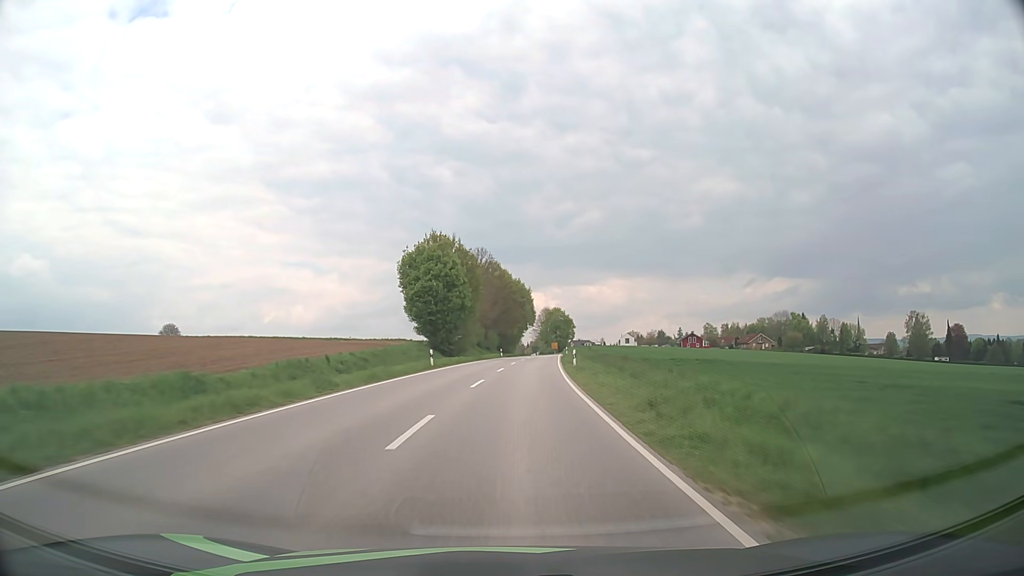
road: secondary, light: Day
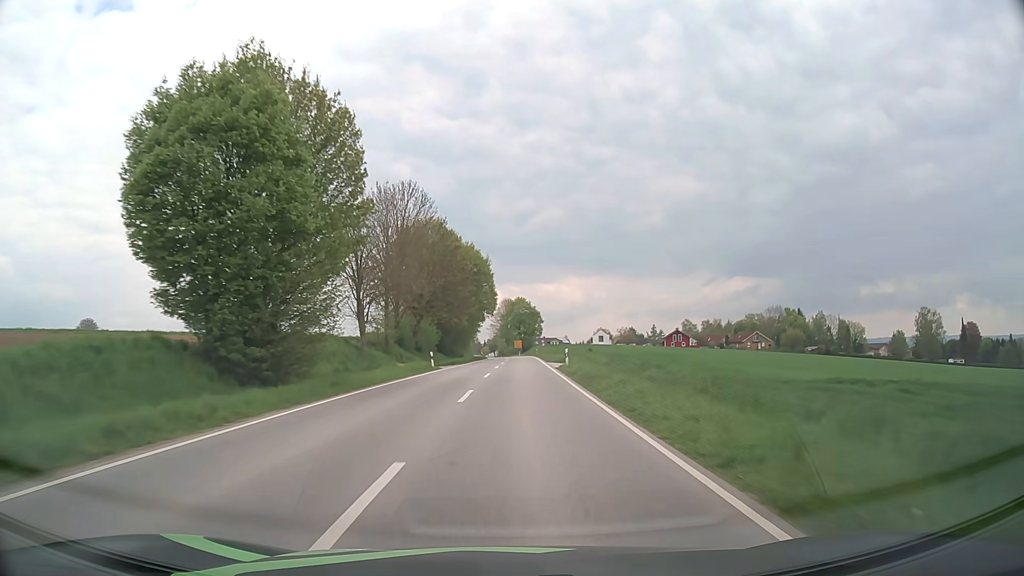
(+1.3, +40.9) m; +4°
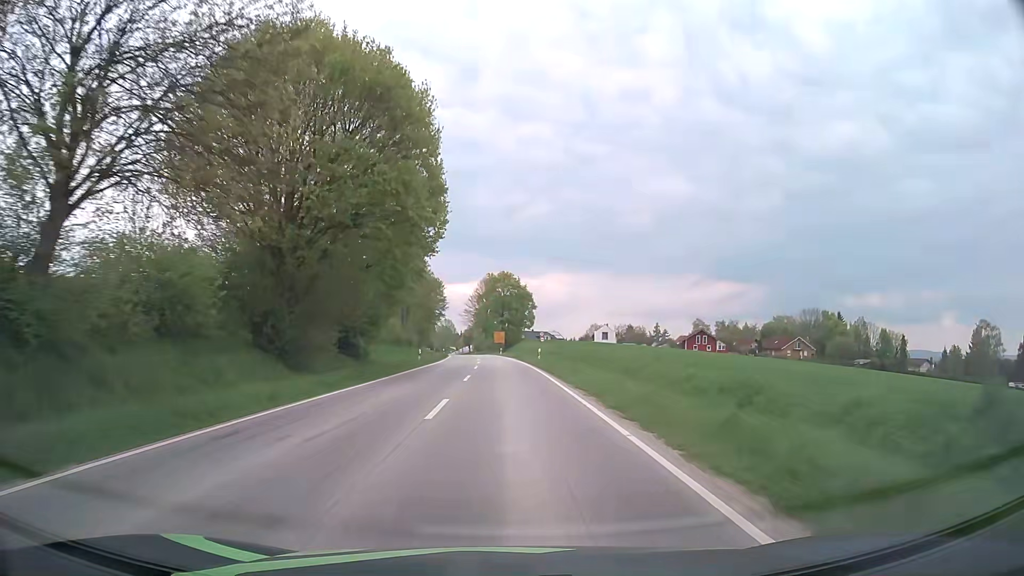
(+0.9, +51.6) m; +1°
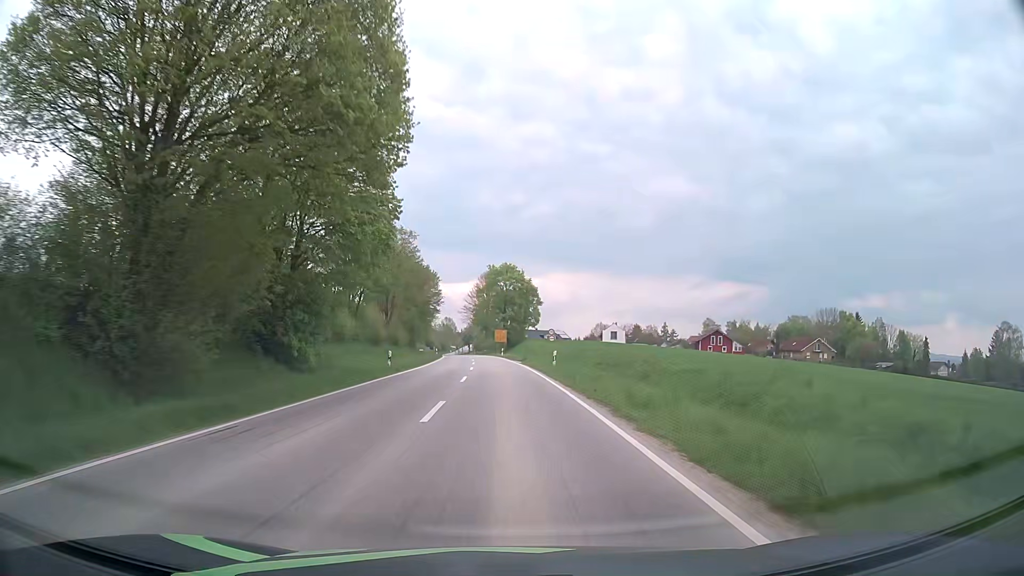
(0.0, +12.2) m; 0°
(0, +10) (0, +20) (0, +30) (0, +40) (-1, +50) (-1, +60) (-2, +70) (-3, +80) (-3, +90) (-4, +100) m
